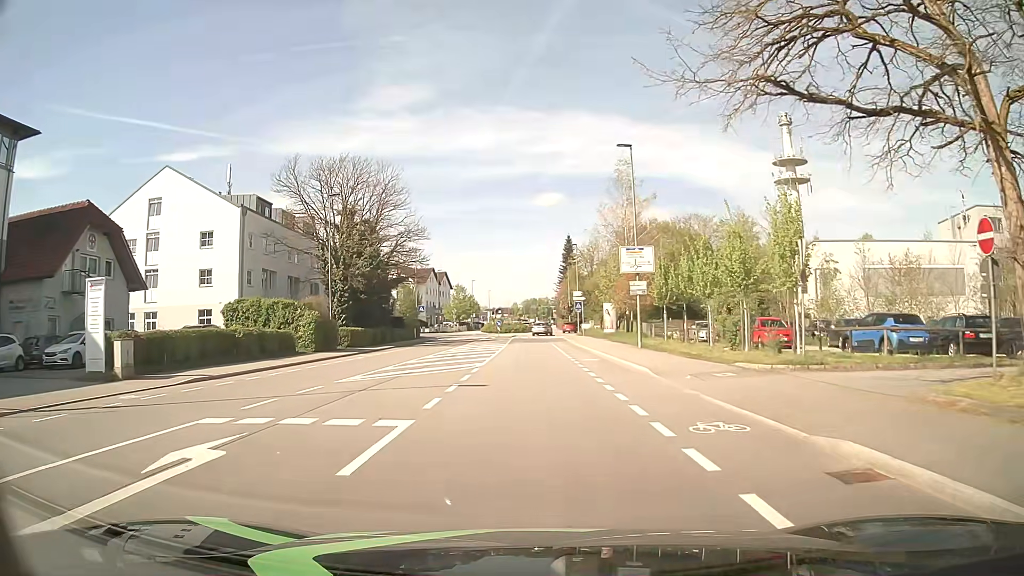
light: Day
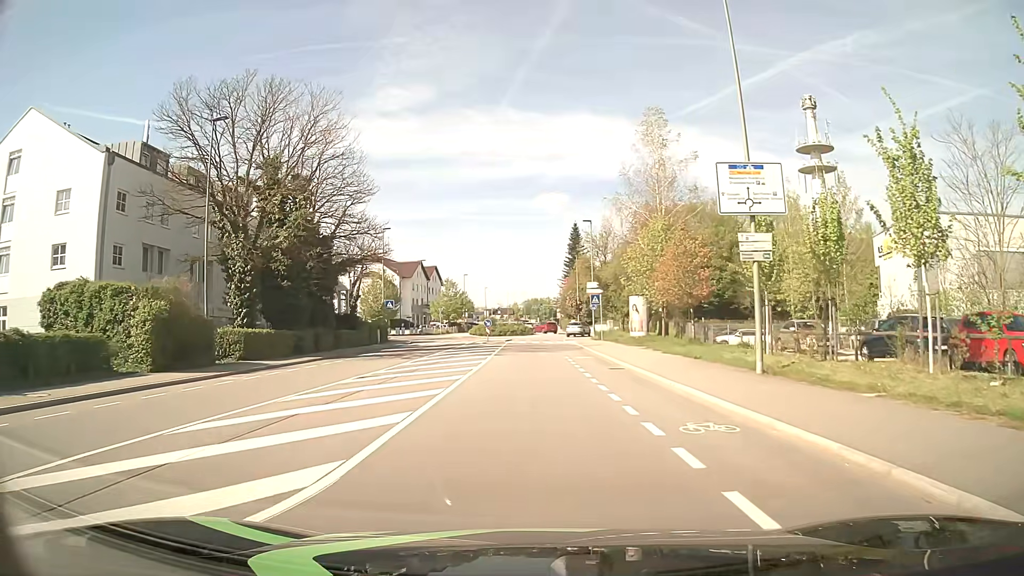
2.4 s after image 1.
(0.0, +17.9) m; 0°
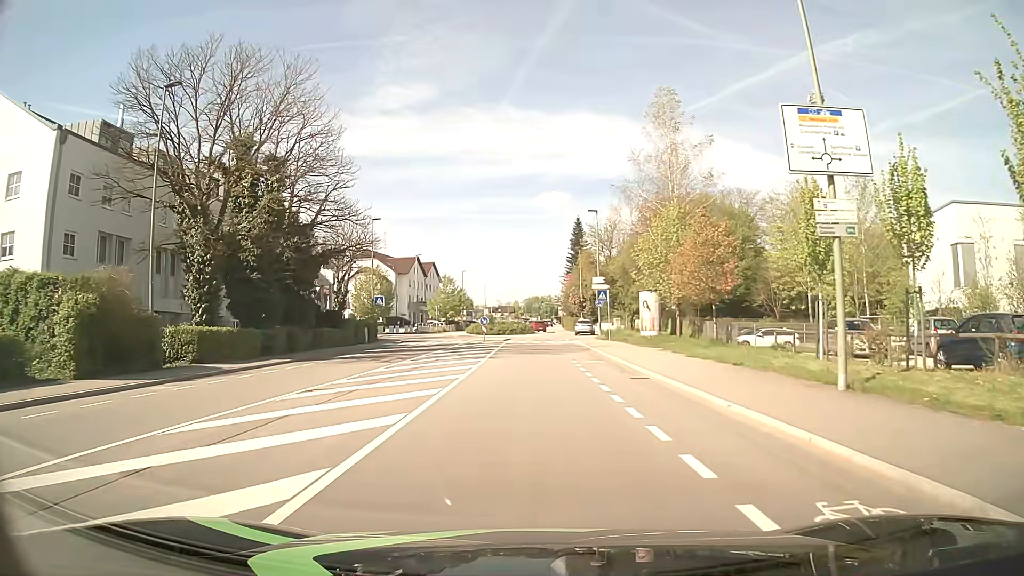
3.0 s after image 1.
(0.0, +4.5) m; 0°
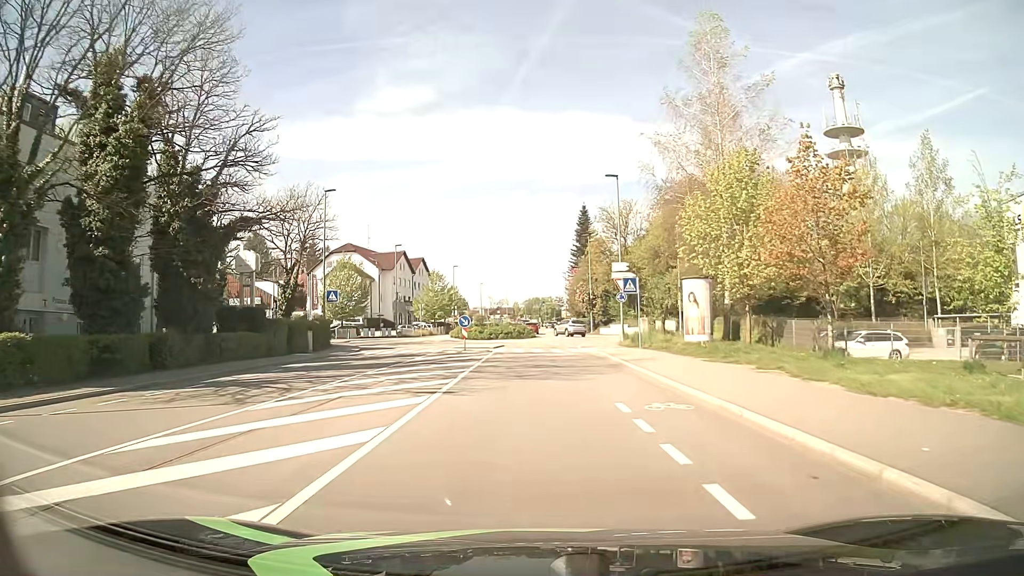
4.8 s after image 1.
(0.0, +13.4) m; 0°
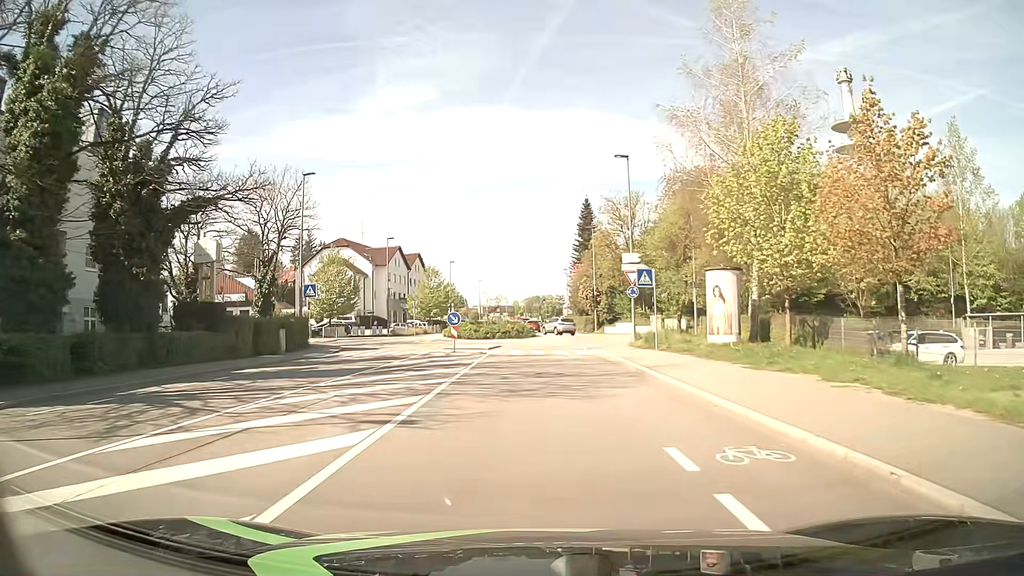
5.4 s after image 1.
(0.0, +4.5) m; 0°
(0, +10) (0, +20) (0, +30) (+1, +40) (+5, +49) (+4, +59) (0, +68) (-1, +78) (0, +88) (0, +98) m
